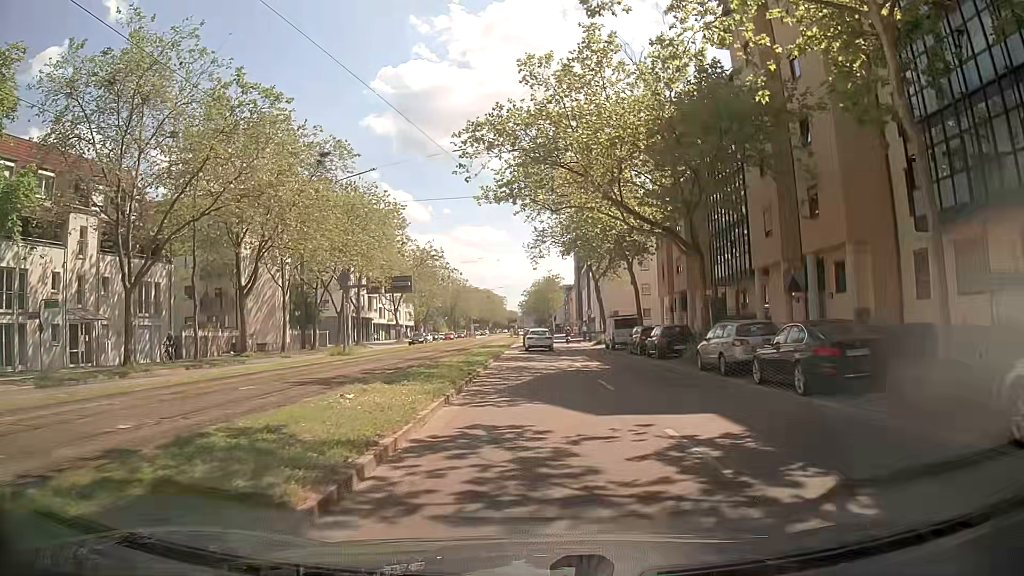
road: primary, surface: asphalt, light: Day
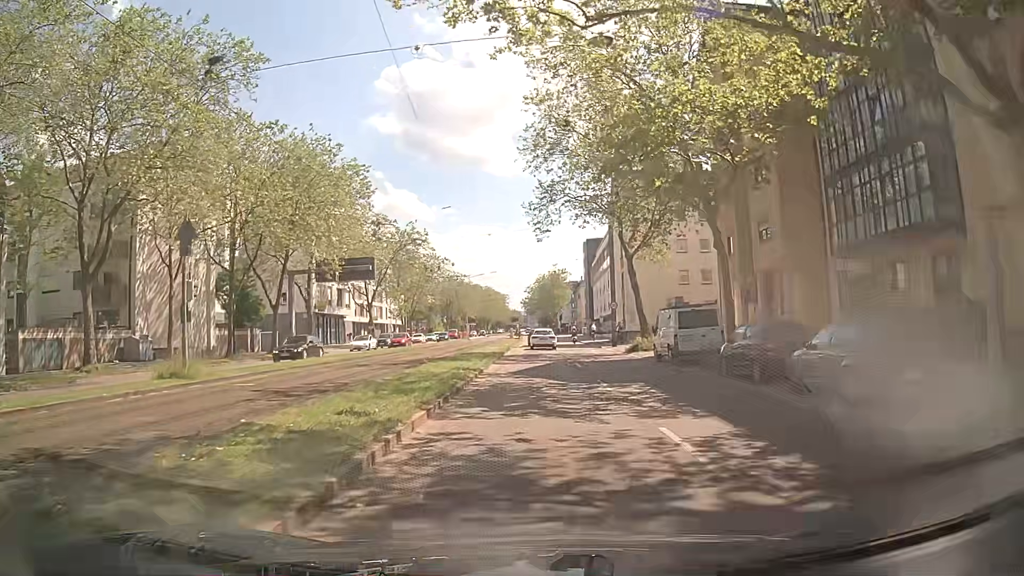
(-0.3, +17.8) m; -2°
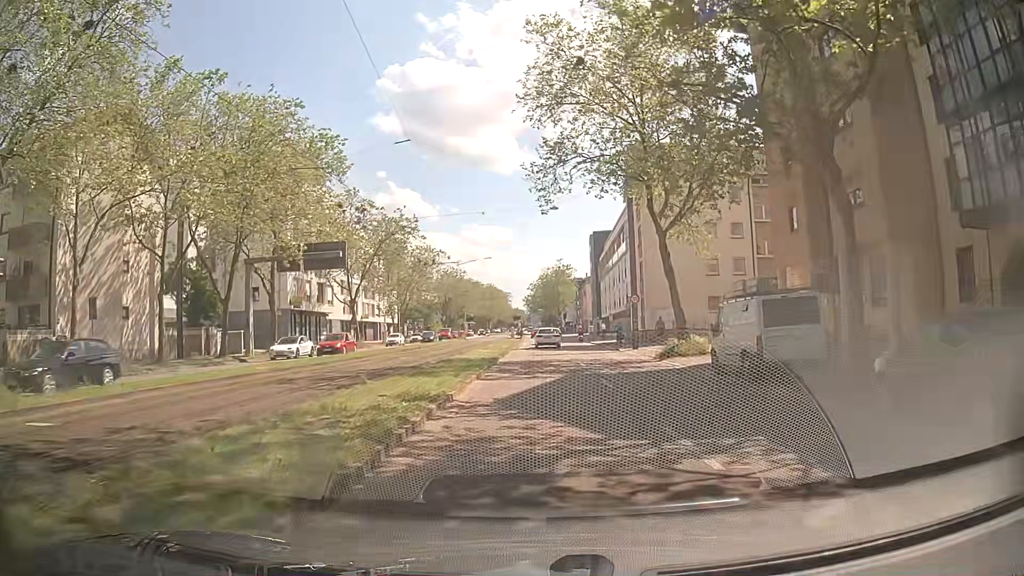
(0.0, +8.9) m; +1°
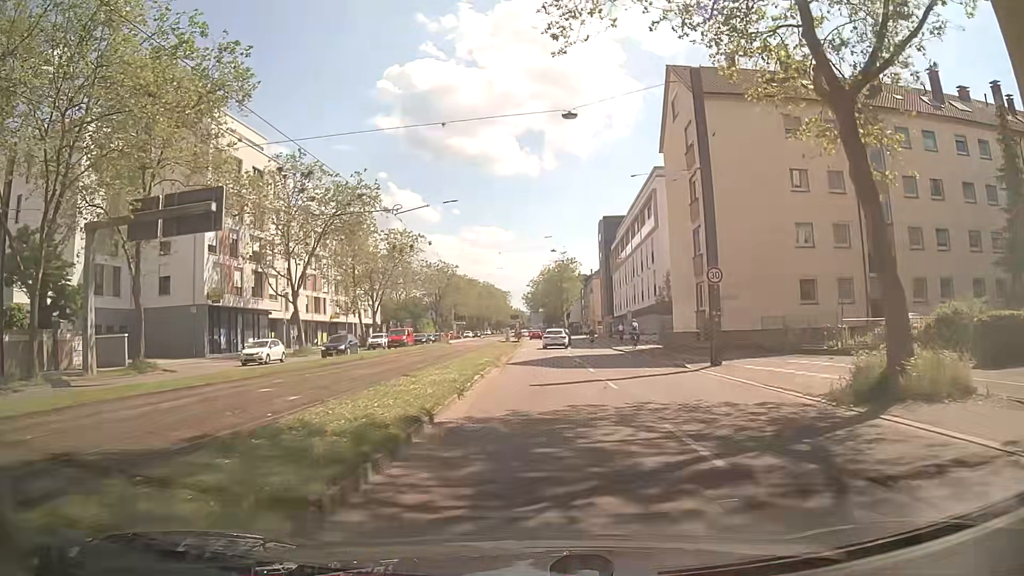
(-0.1, +18.0) m; 0°
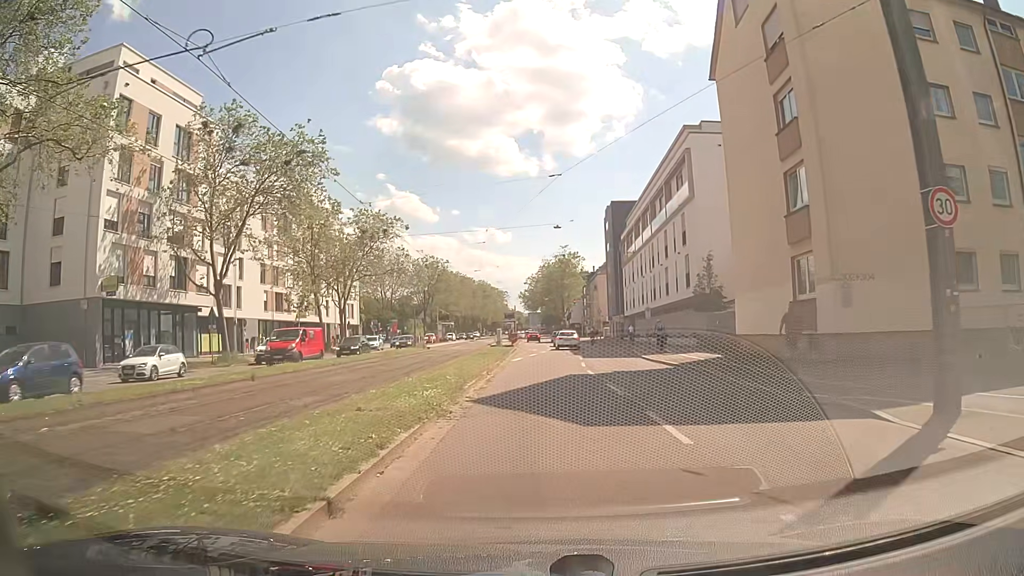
(-0.2, +13.7) m; 0°
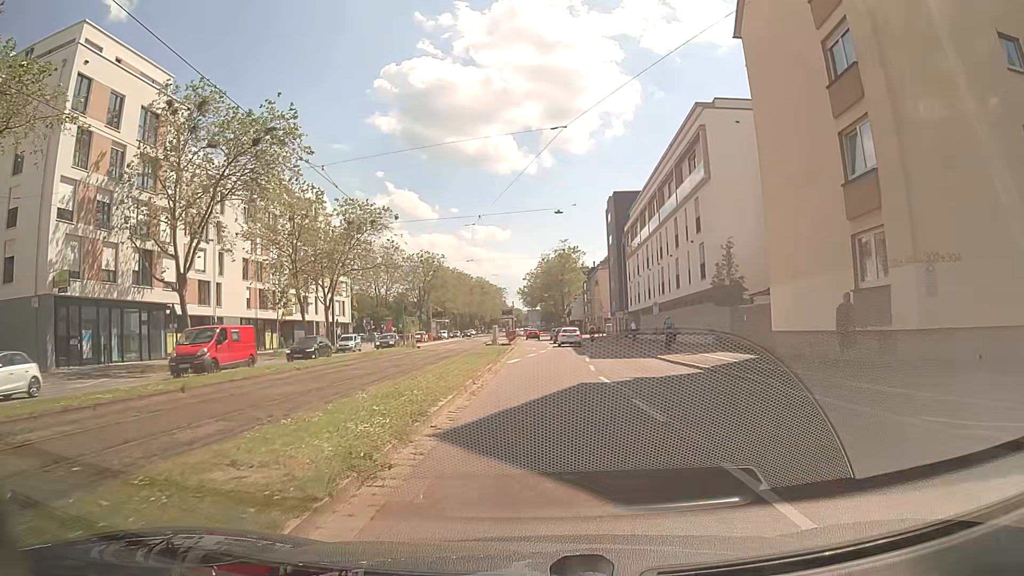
(0.0, +4.6) m; -1°
